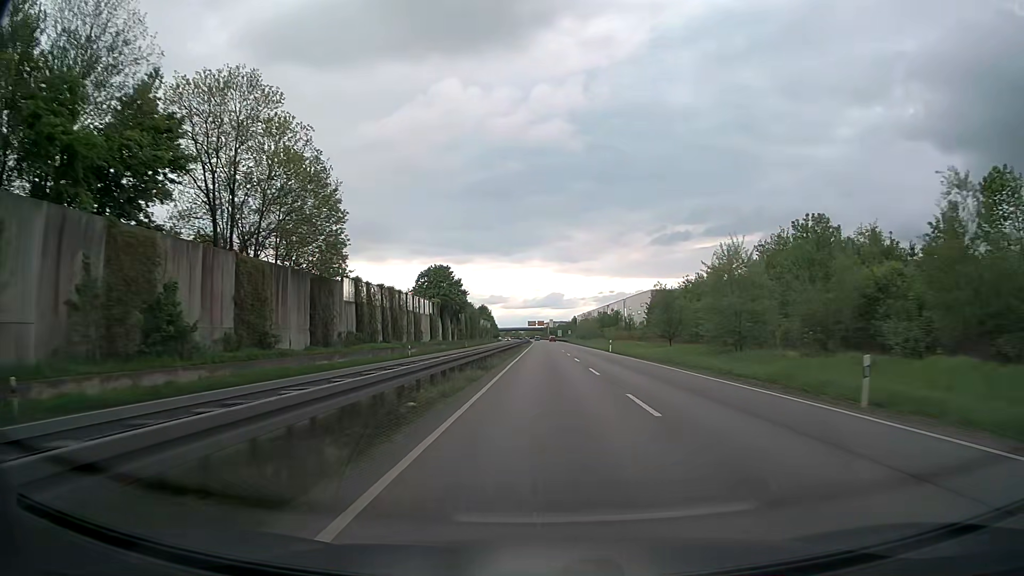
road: trunk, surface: asphalt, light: Day
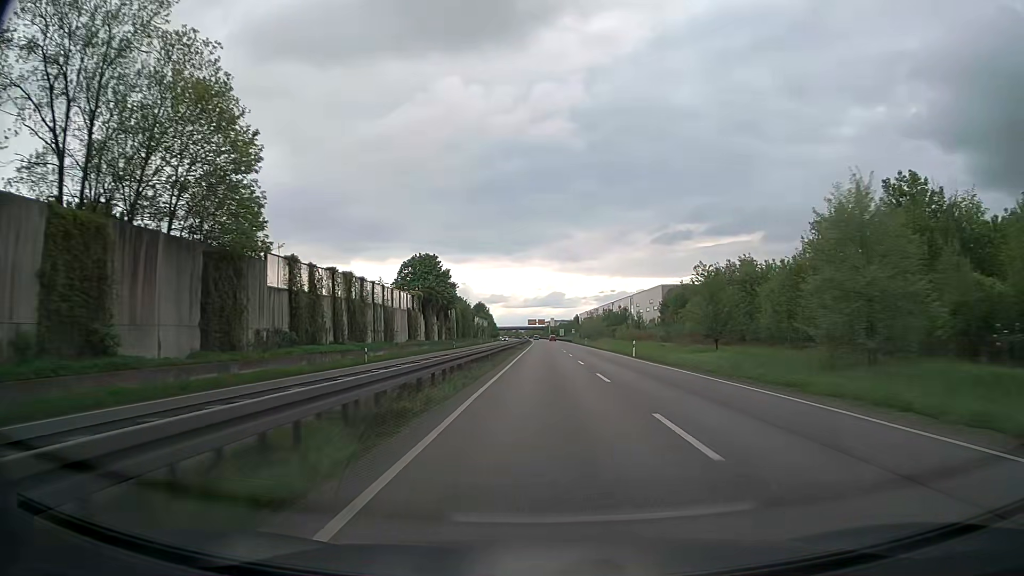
(0.0, +15.8) m; 0°
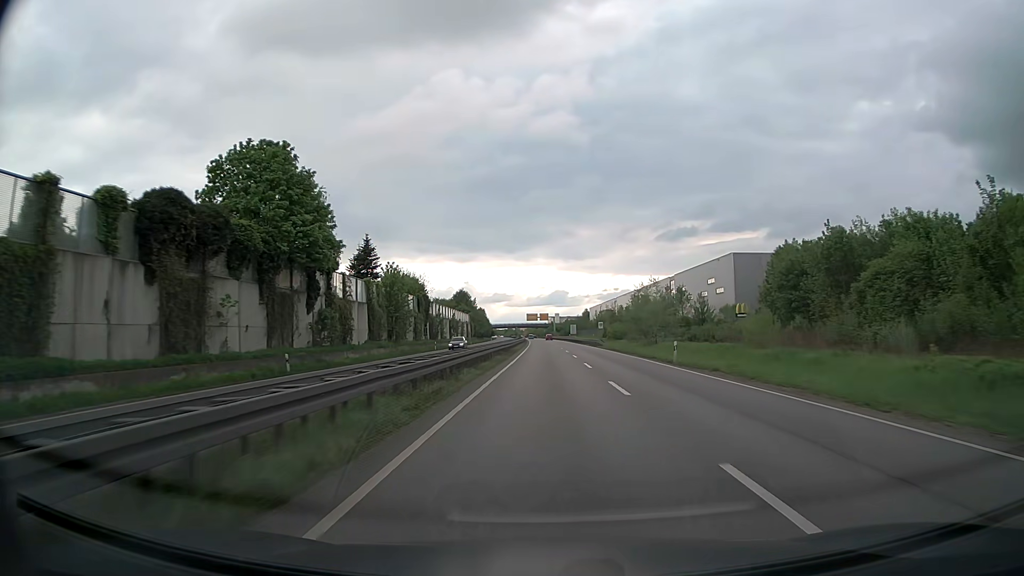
(-0.1, +64.6) m; 0°
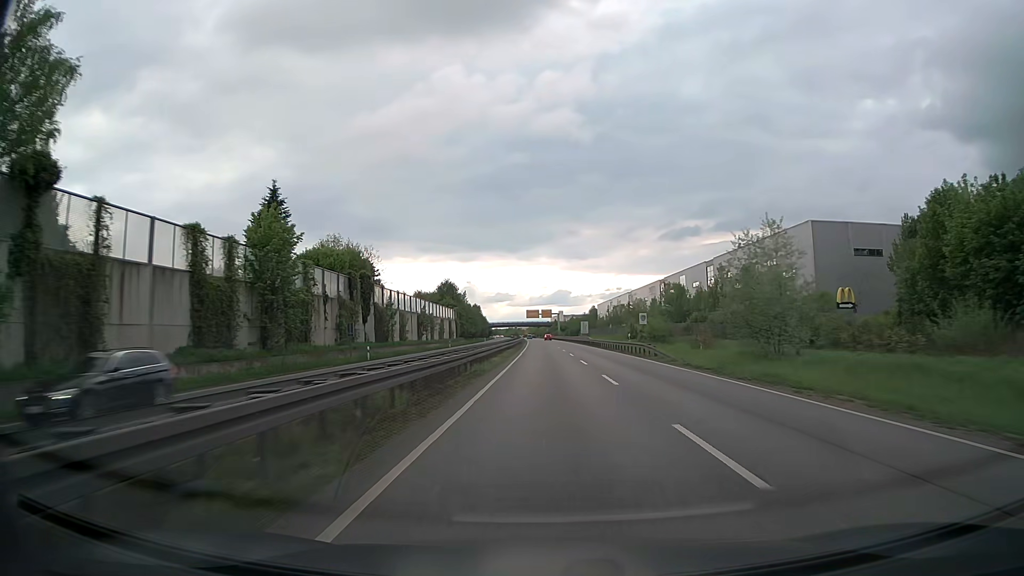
(-0.1, +32.8) m; 0°
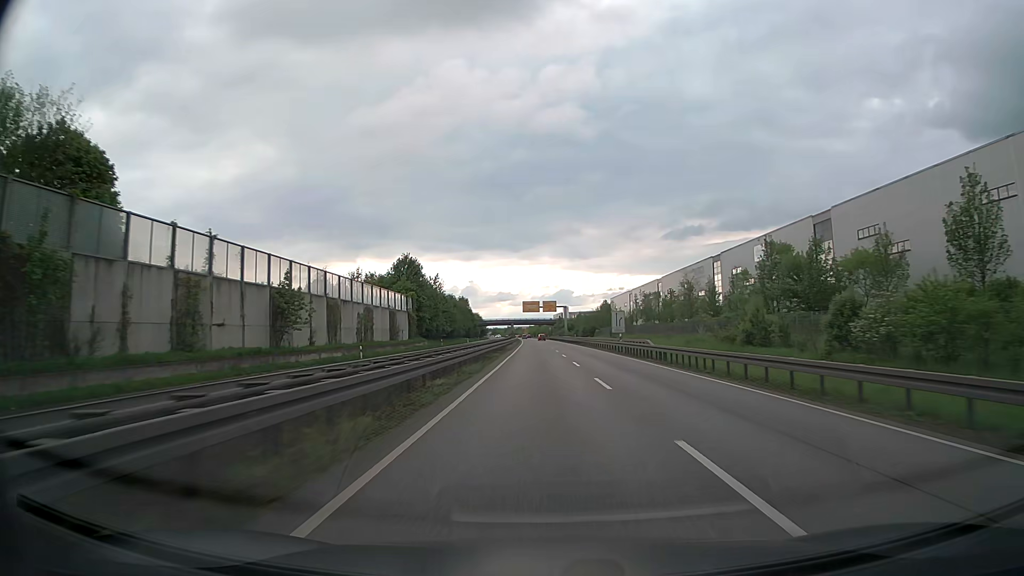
(0.0, +49.4) m; 0°
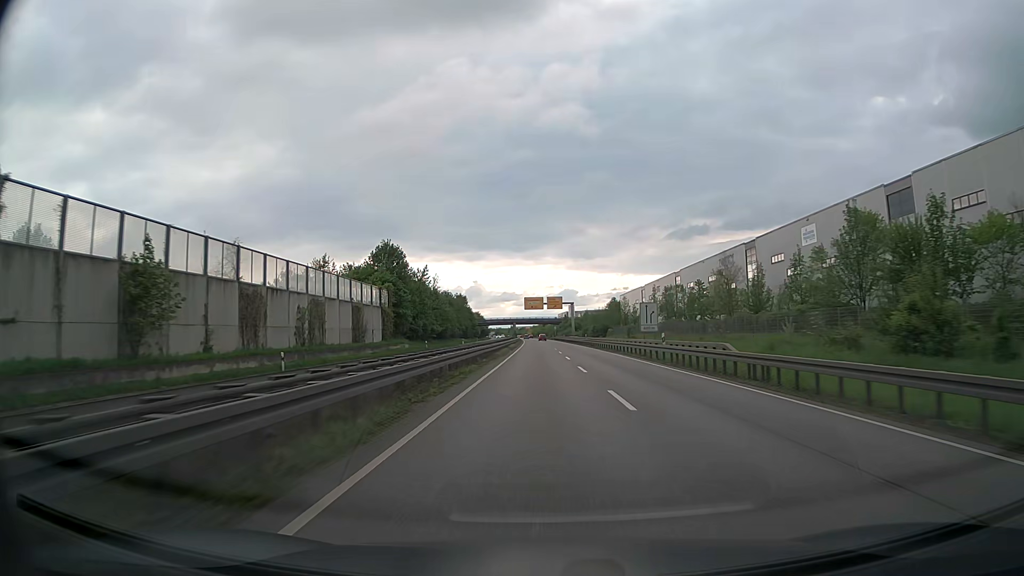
(-0.1, +16.5) m; 0°
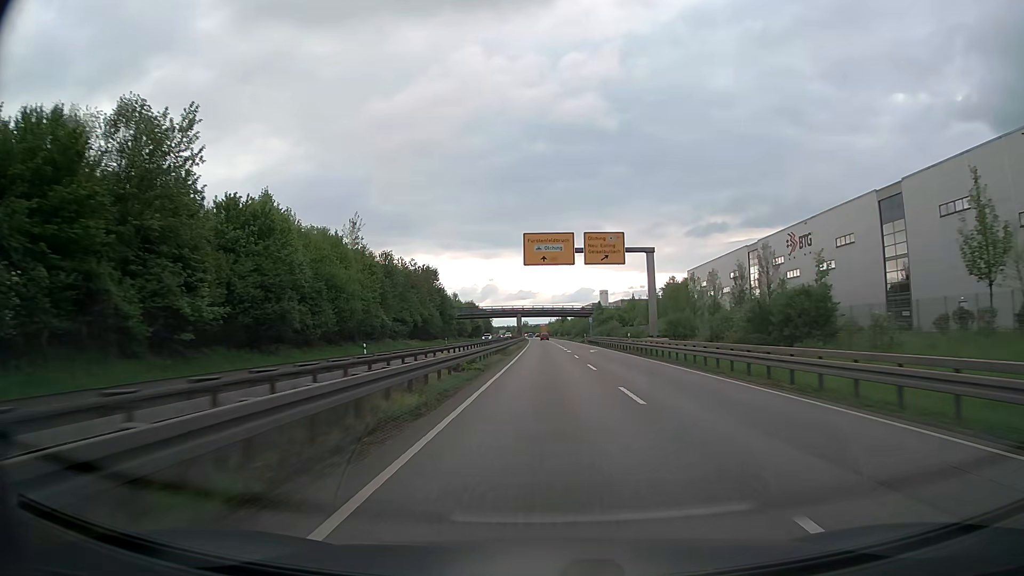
(-1.4, +83.0) m; -1°
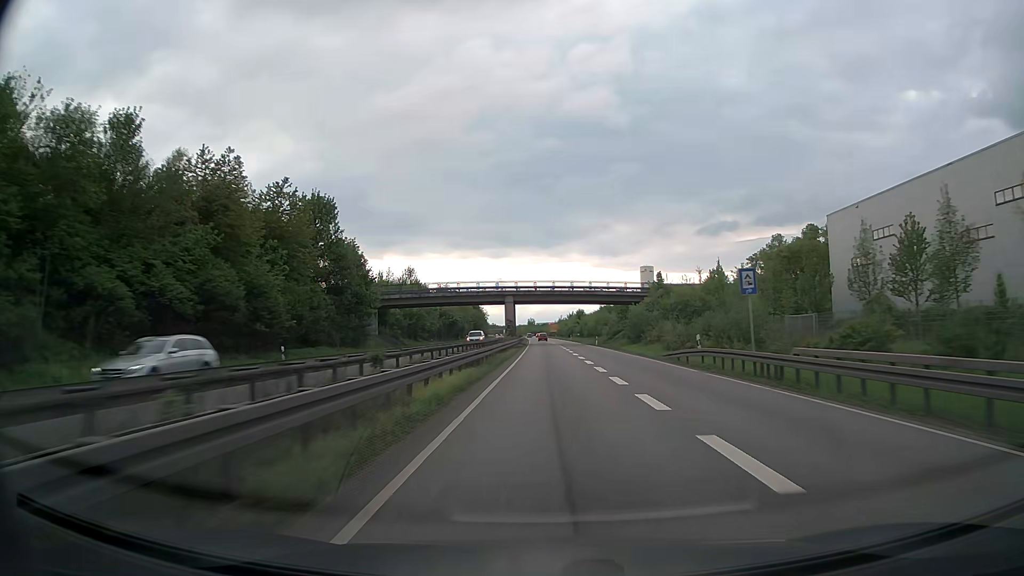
(-0.4, +66.8) m; -1°
(0, +10) (0, +20) (0, +30) (0, +40) (0, +50) (0, +60) (0, +70) (-1, +80) (-1, +90) (-1, +100) m
